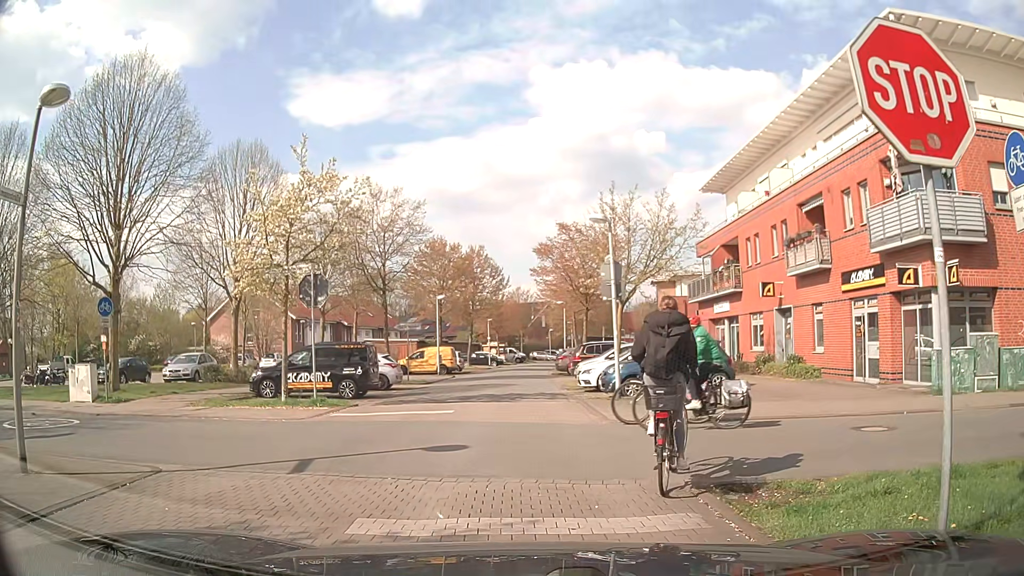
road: residential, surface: asphalt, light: Day
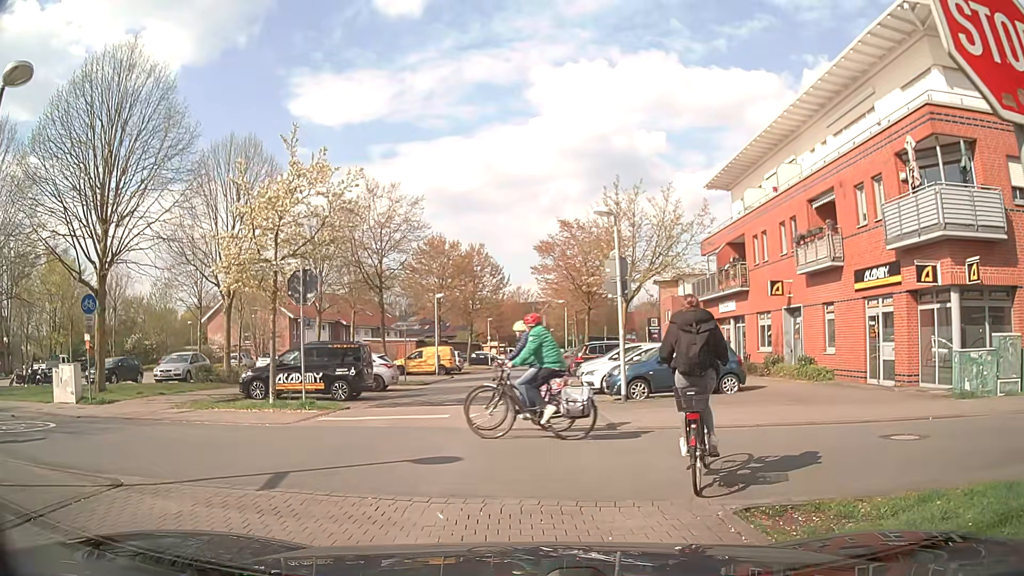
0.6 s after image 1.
(0.0, +1.0) m; -2°
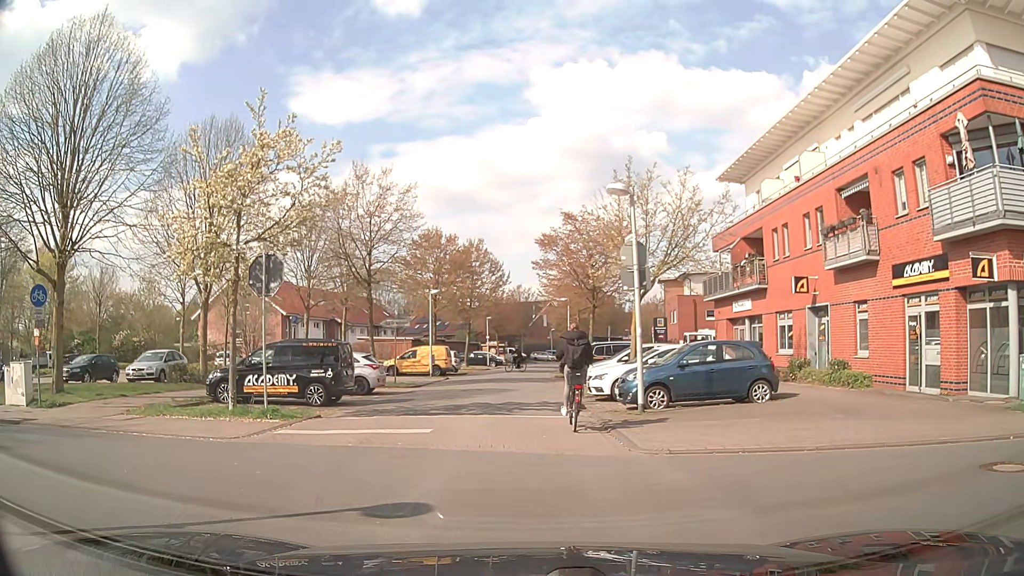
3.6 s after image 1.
(-0.1, +2.4) m; -2°
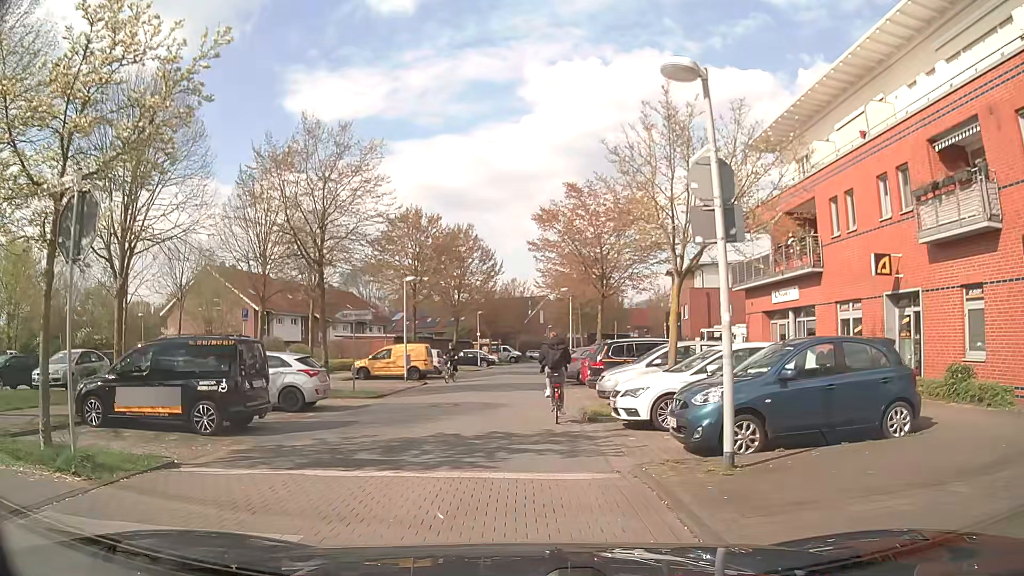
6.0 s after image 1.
(+0.1, +6.7) m; +2°
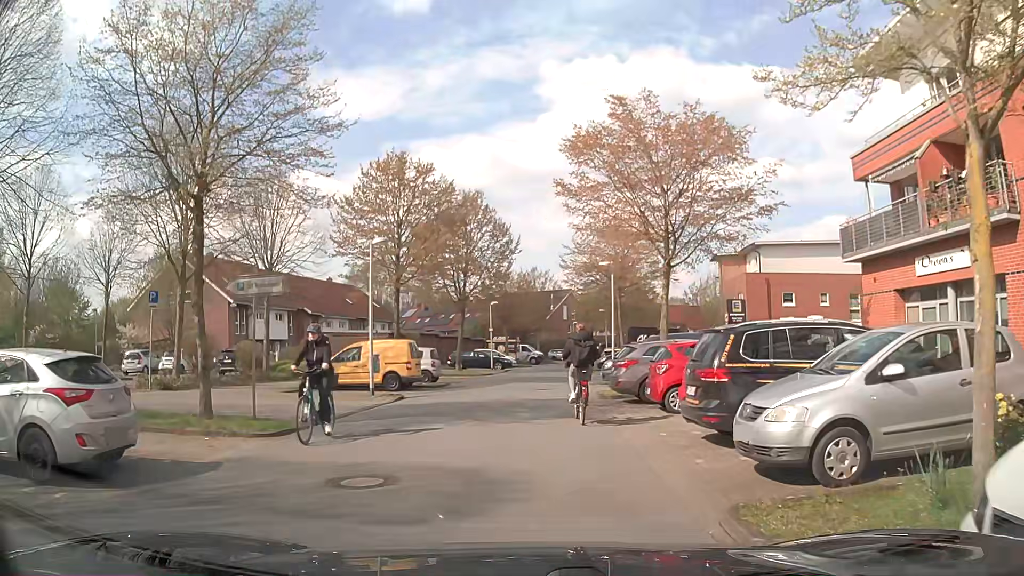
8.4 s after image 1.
(-0.2, +10.4) m; -3°
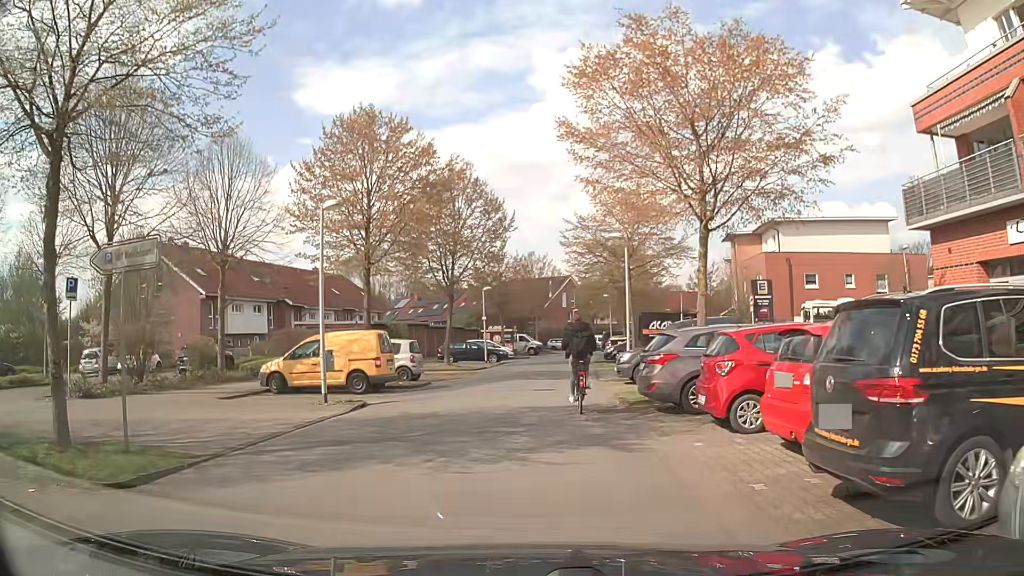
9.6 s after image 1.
(+0.1, +4.6) m; 0°
